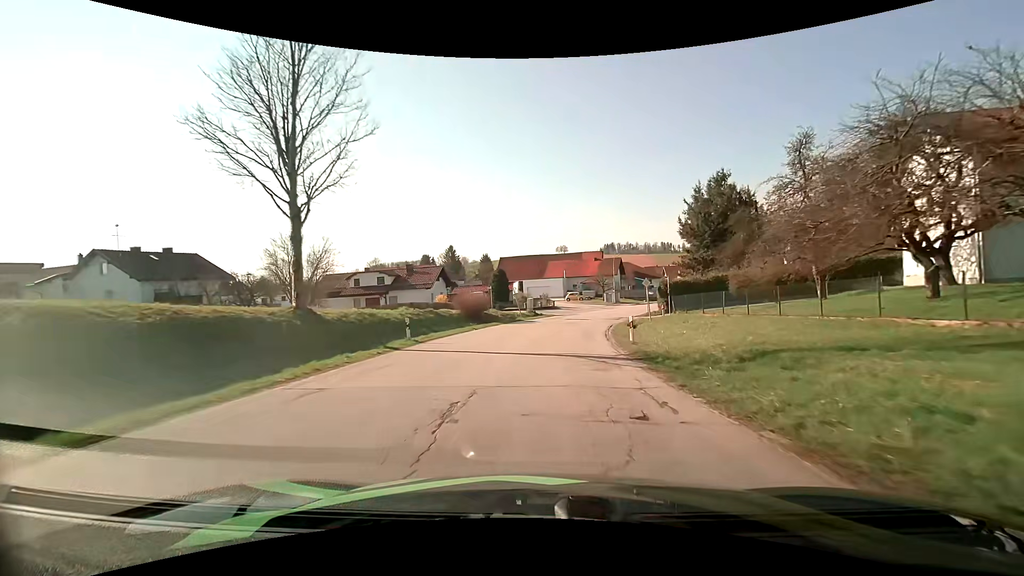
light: Day
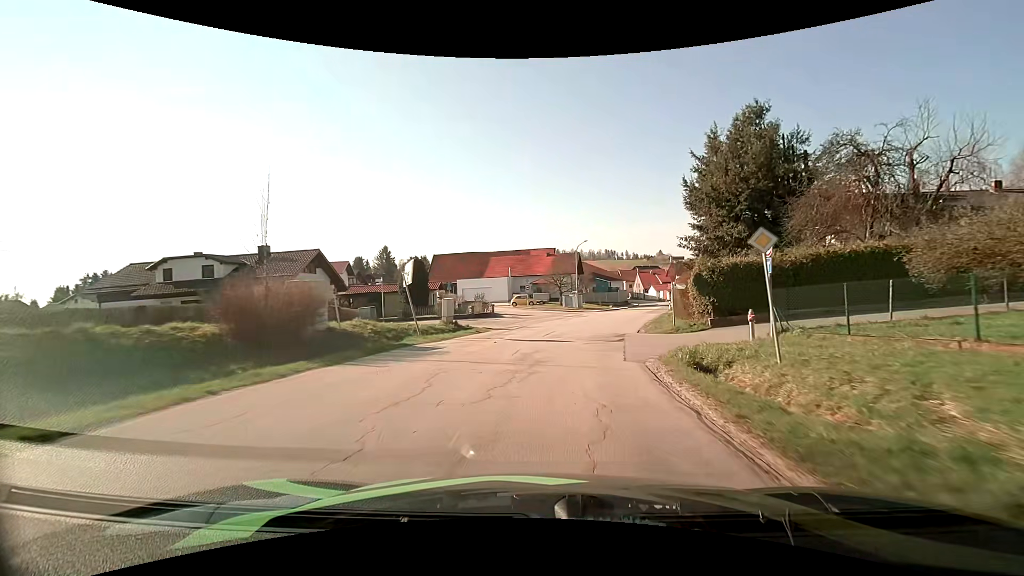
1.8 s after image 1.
(+0.9, +22.4) m; +6°
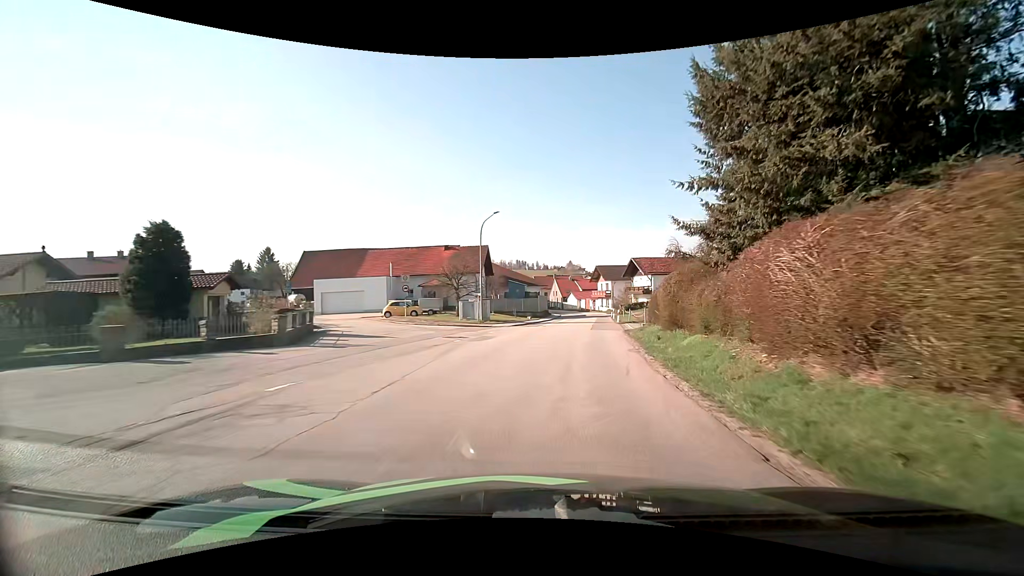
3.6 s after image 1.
(+1.9, +21.9) m; +10°
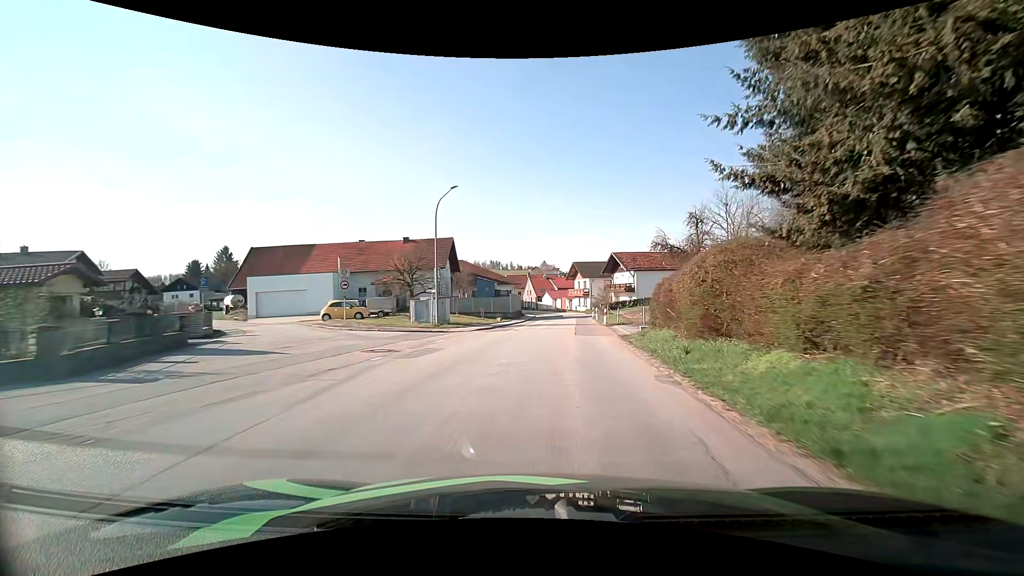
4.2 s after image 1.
(+0.2, +7.3) m; +2°
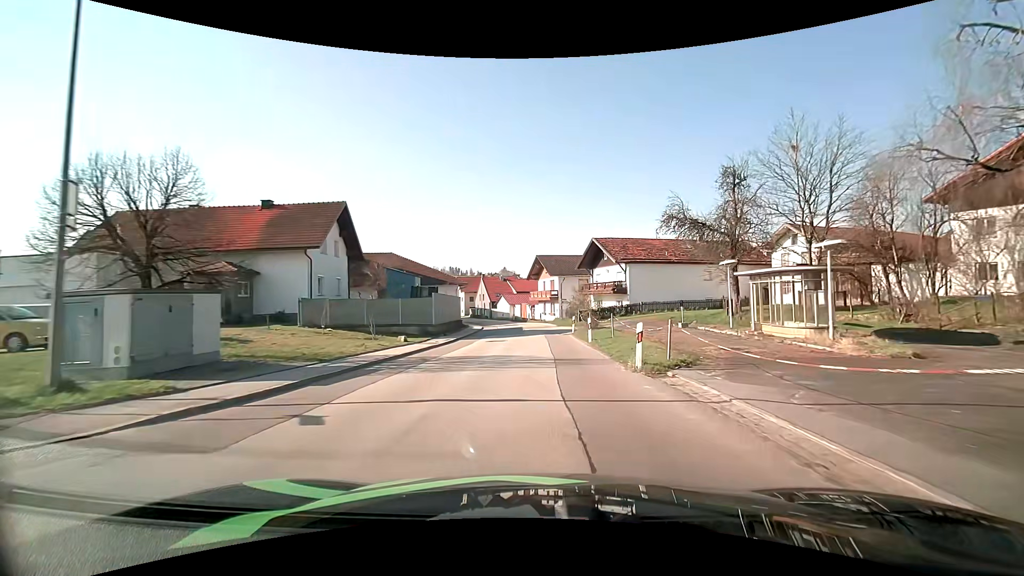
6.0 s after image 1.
(+1.1, +21.3) m; +5°
